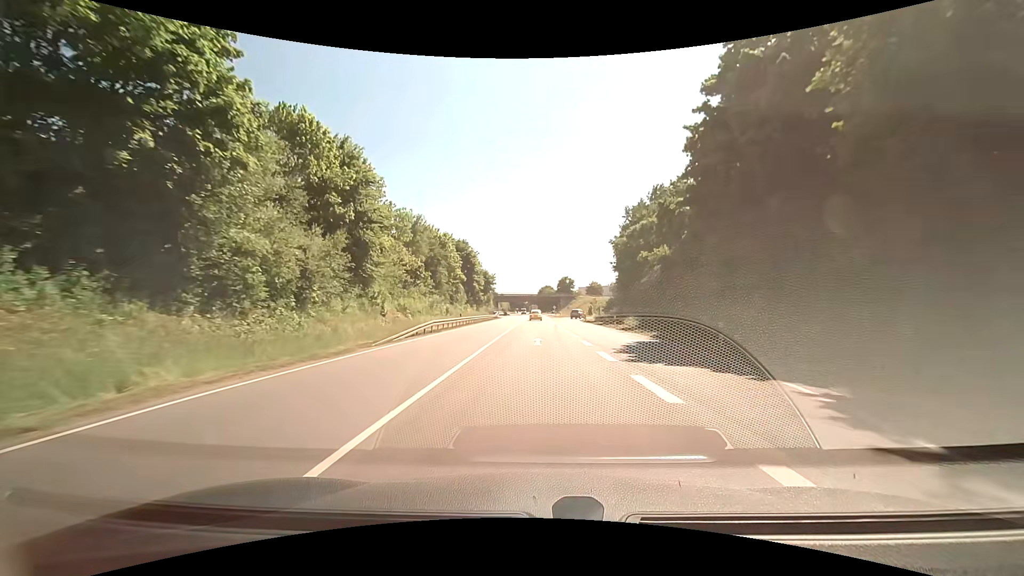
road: primary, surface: asphalt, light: Day
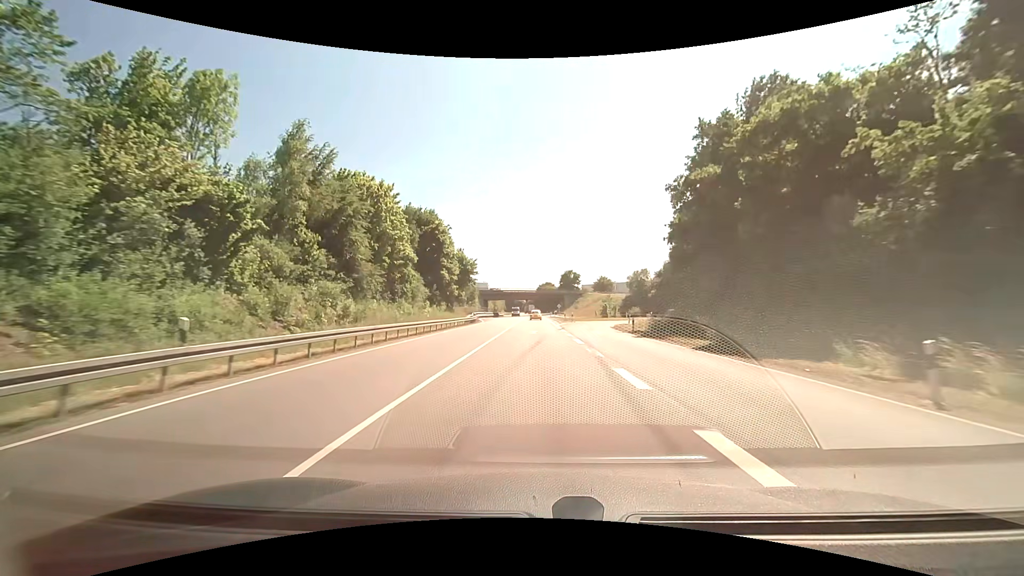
(-0.1, +34.9) m; 0°
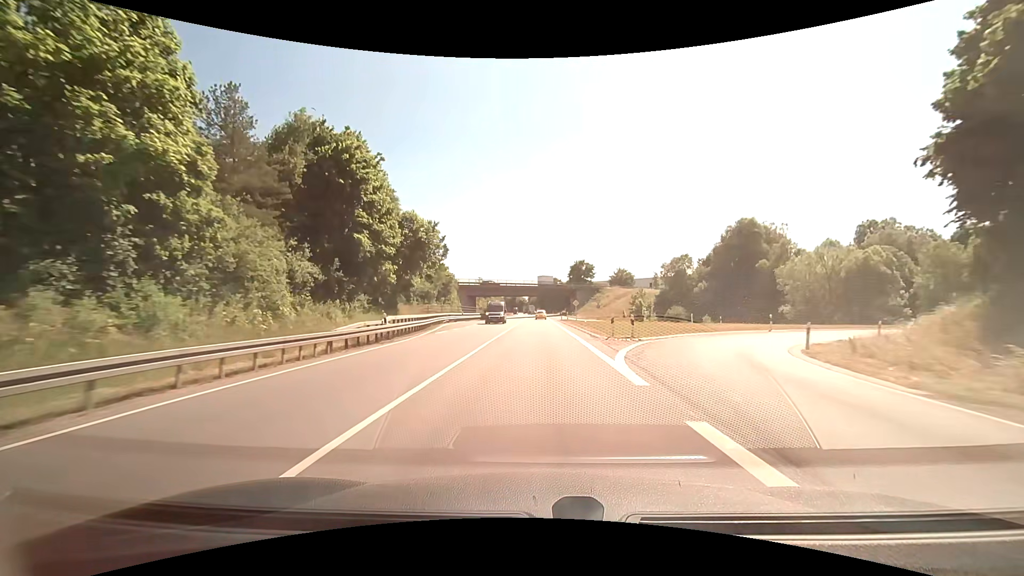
(+0.2, +35.7) m; 0°
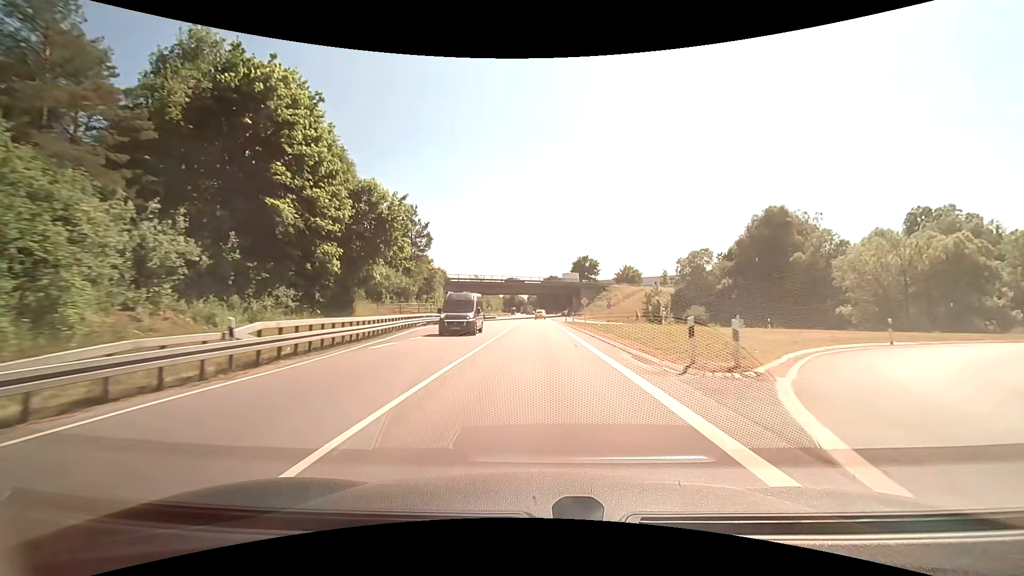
(0.0, +12.1) m; 0°
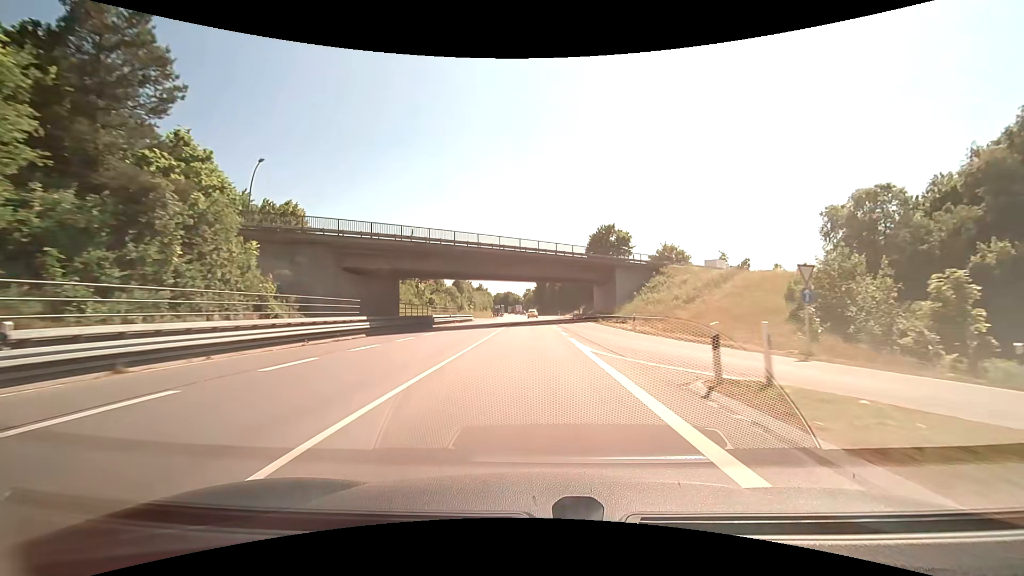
(-0.4, +48.9) m; -1°
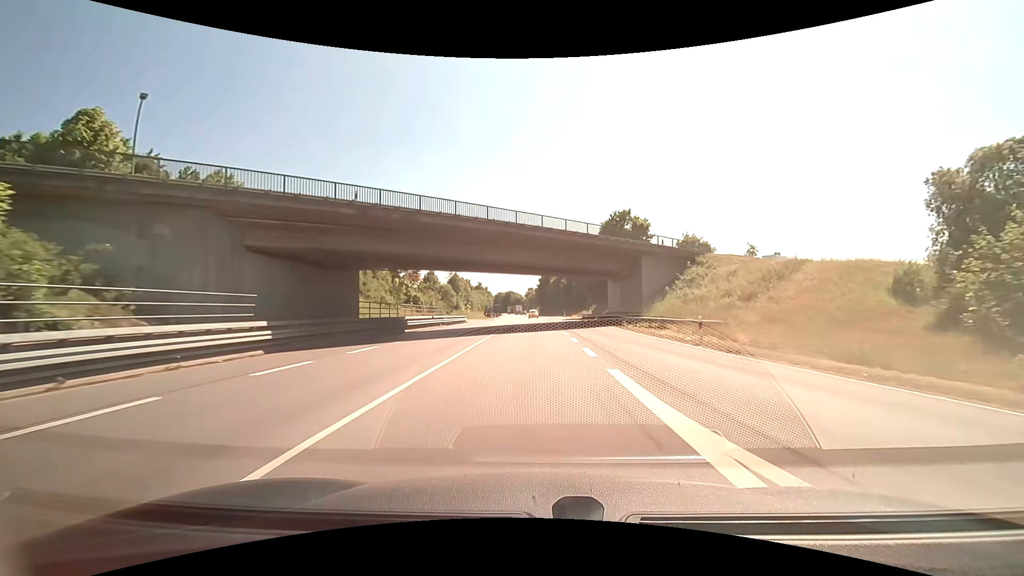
(+0.1, +12.4) m; +1°
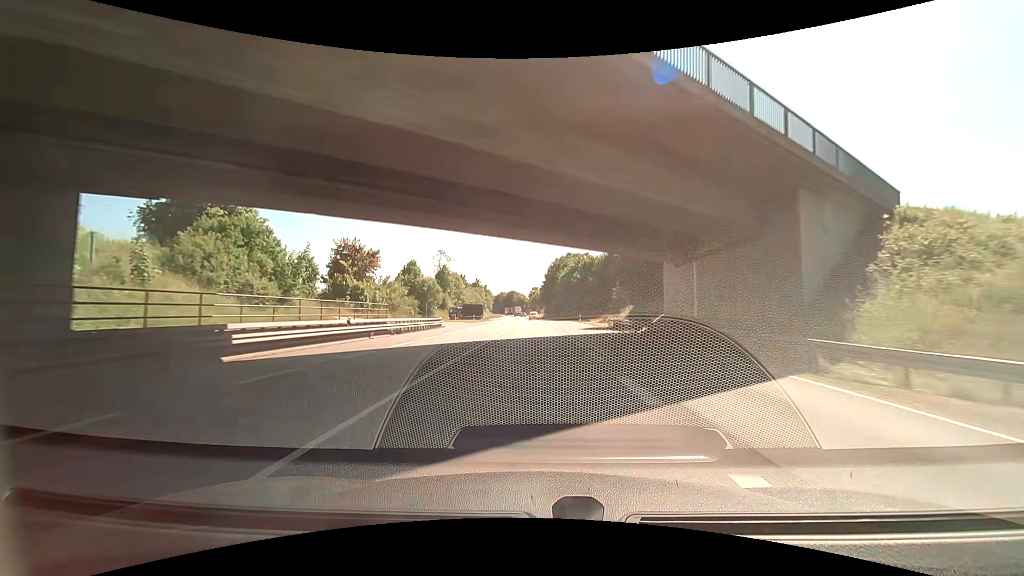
(-0.1, +24.9) m; -1°
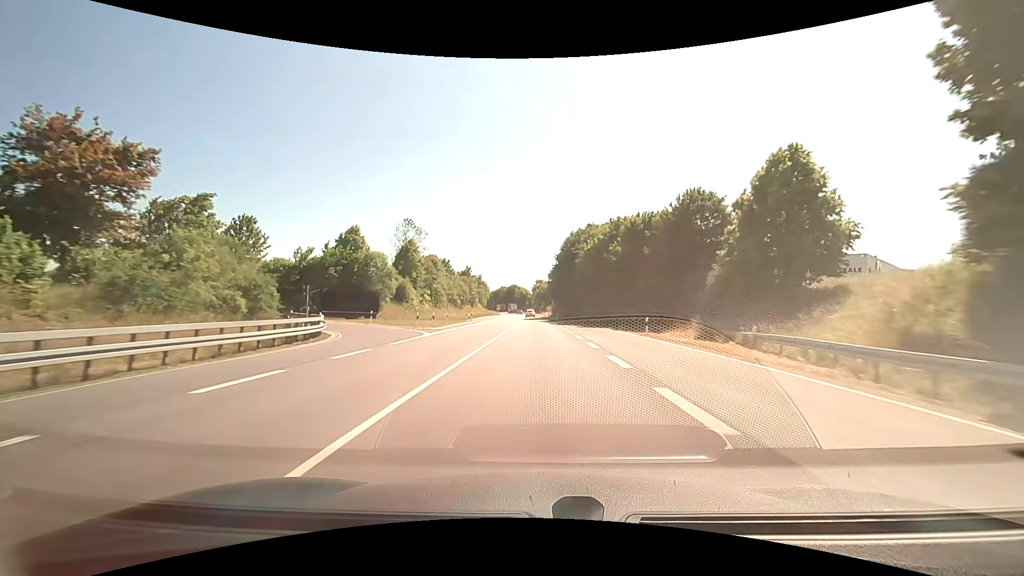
(-1.0, +37.7) m; -3°
(0, +10) (+1, +20) (+1, +30) (+1, +40) (+2, +50) (+2, +60) (+2, +70) (+2, +80) (+3, +90) (+3, +100) m
